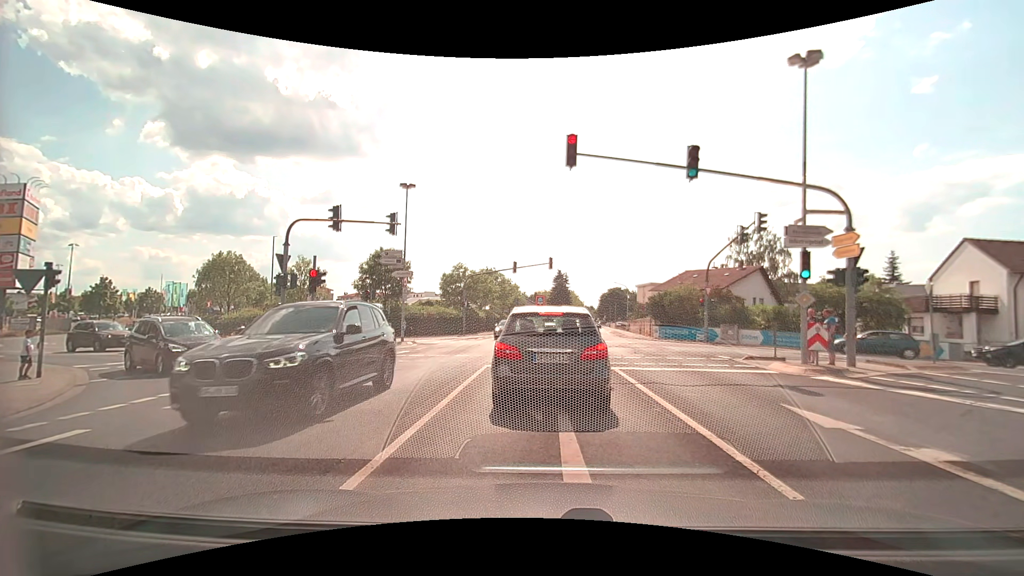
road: secondary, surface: asphalt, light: Day
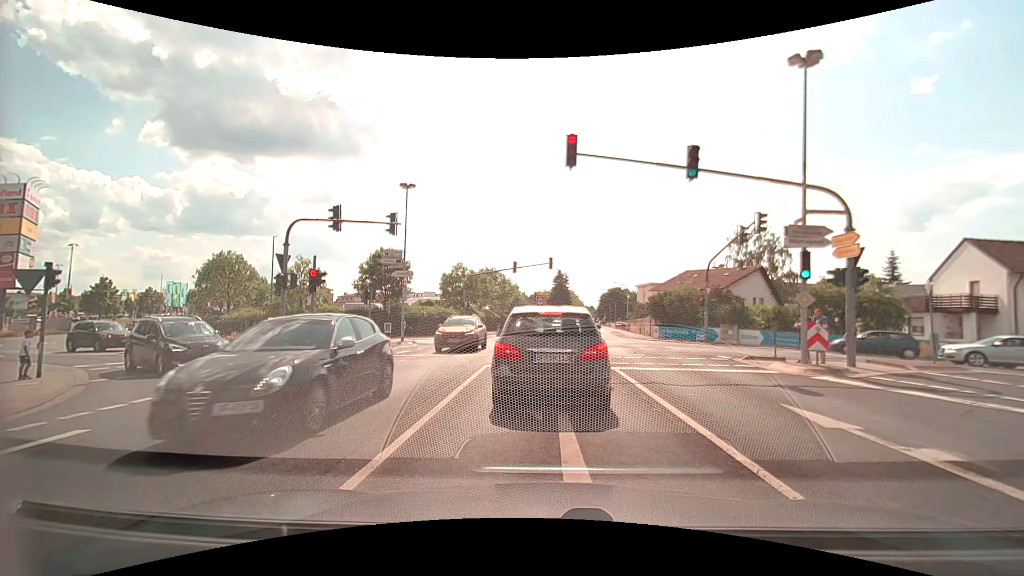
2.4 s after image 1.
(0.0, 0.0) m; 0°
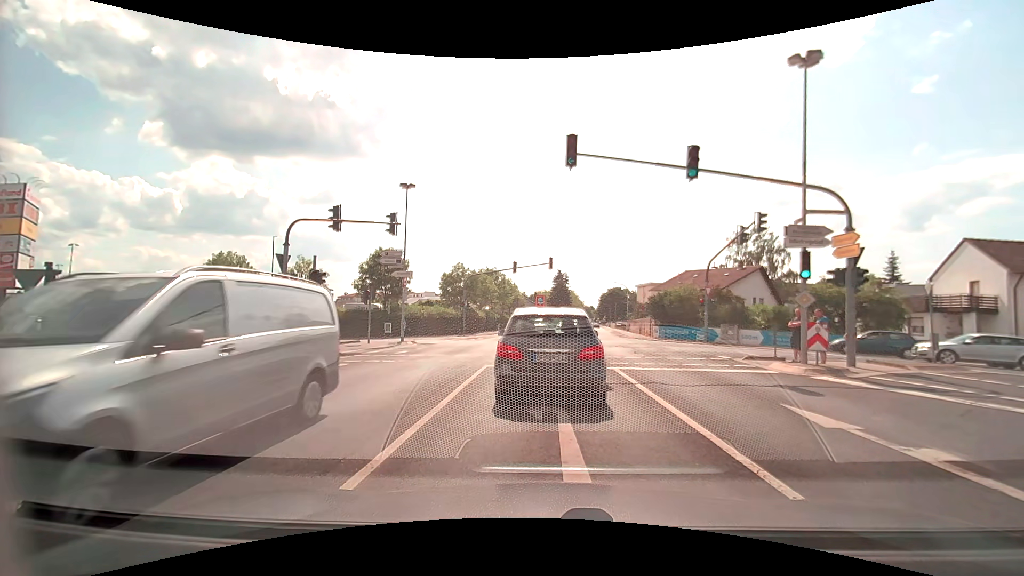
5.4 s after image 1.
(0.0, 0.0) m; 0°
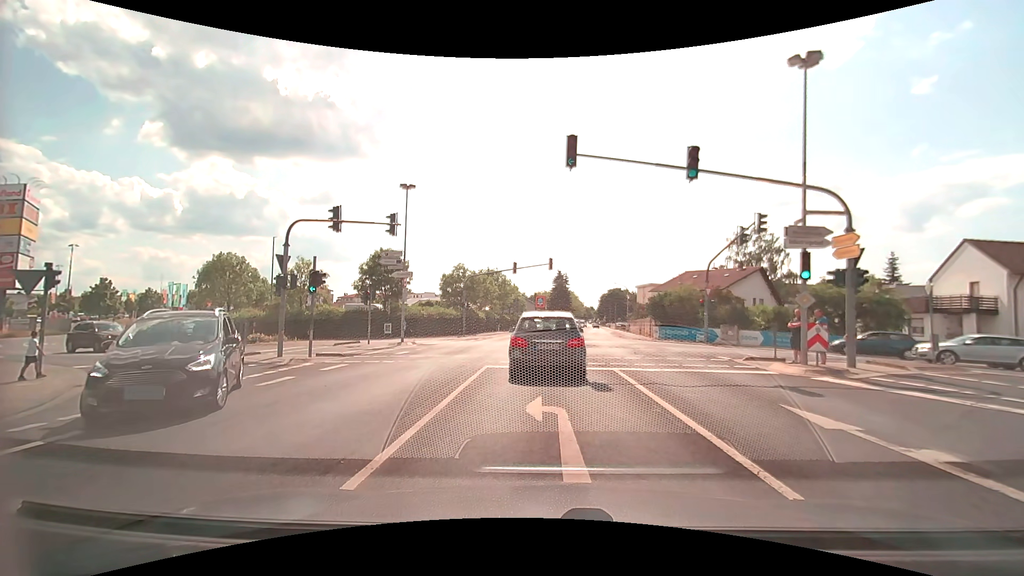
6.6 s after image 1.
(0.0, 0.0) m; 0°
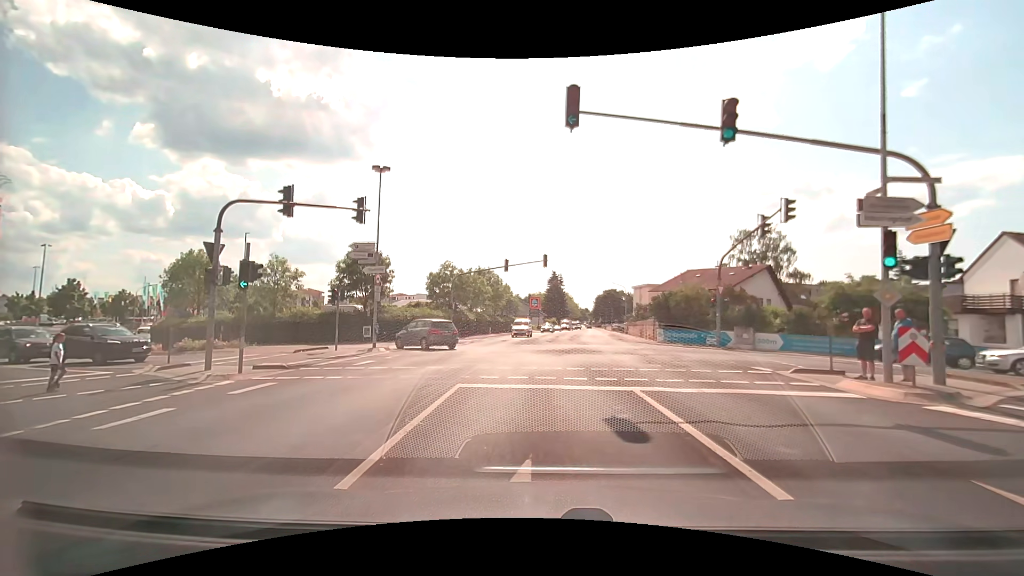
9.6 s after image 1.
(0.0, +4.0) m; +1°
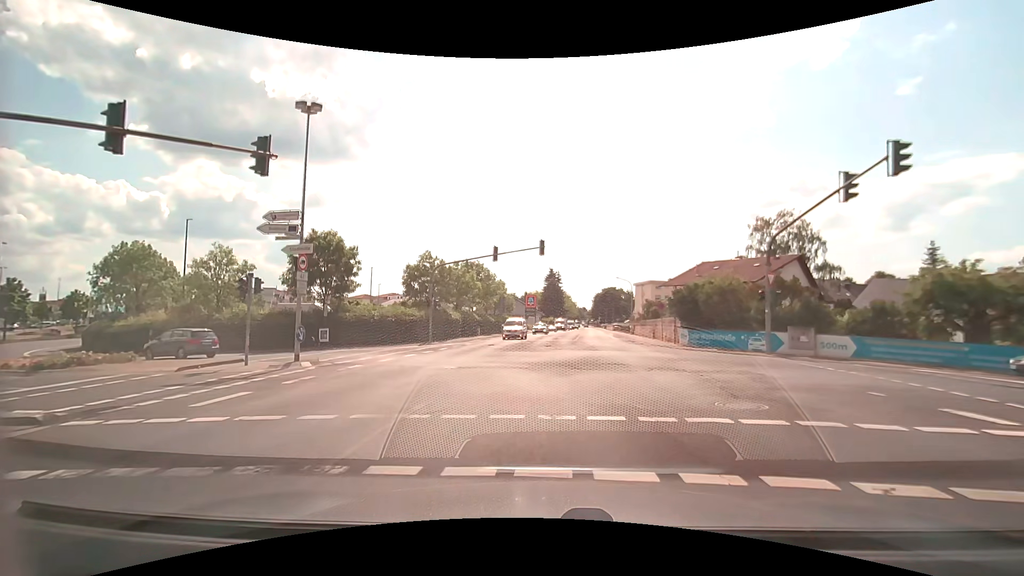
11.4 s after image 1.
(0.0, +7.8) m; +1°
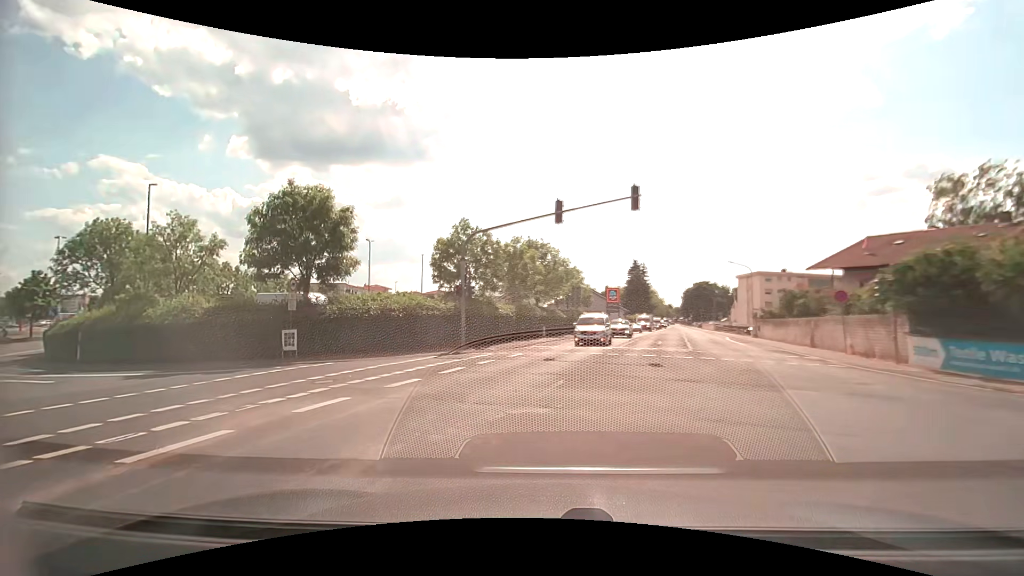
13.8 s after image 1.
(-0.4, +13.9) m; -7°
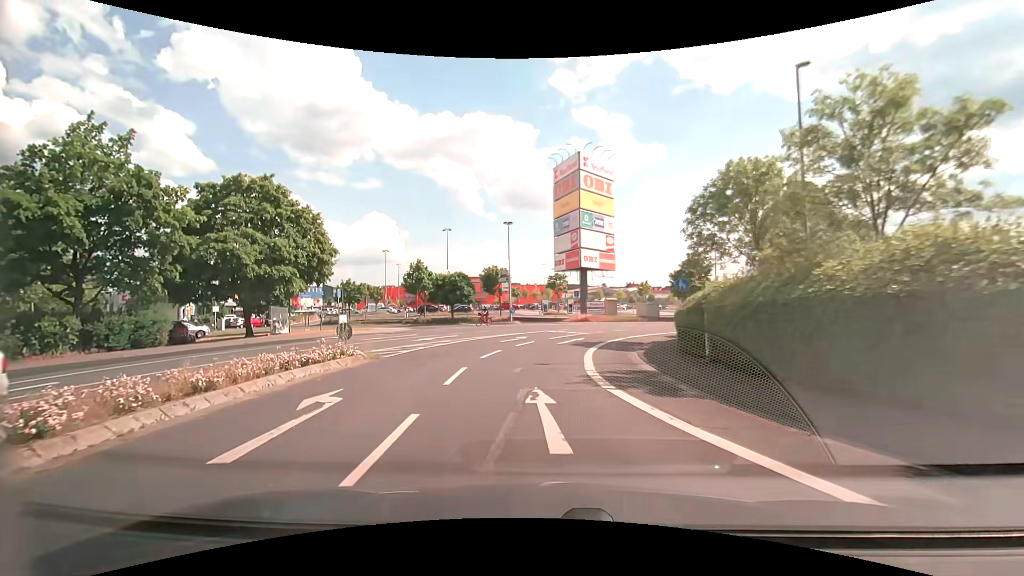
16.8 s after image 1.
(-10.3, +14.5) m; -67°
(0, +10) (0, +20) (+2, +30) (+7, +39) (+14, +45) (+22, +51) (+31, +55) (+40, +61) (+48, +67) (+55, +74) m
